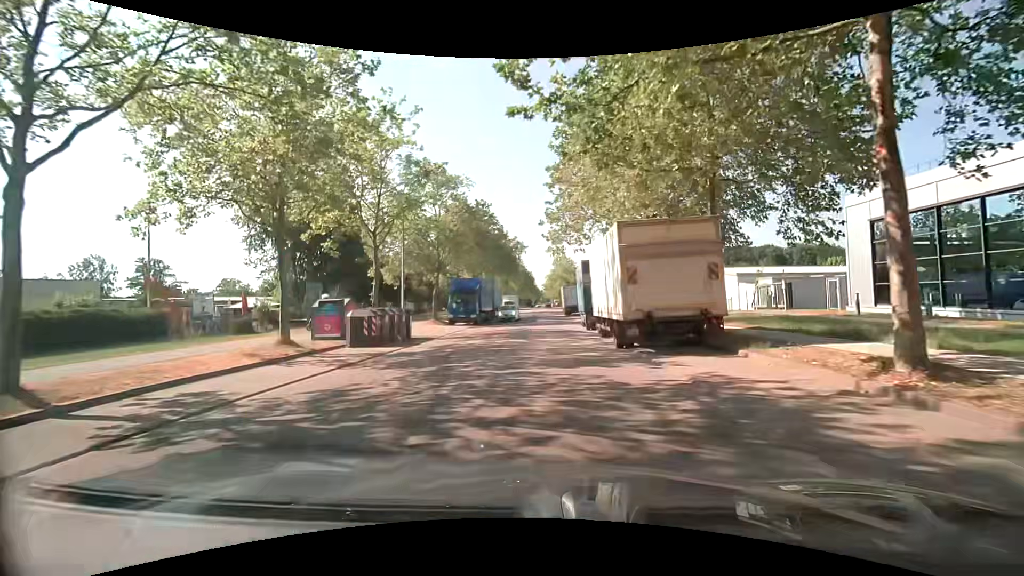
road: tertiary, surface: asphalt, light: Day
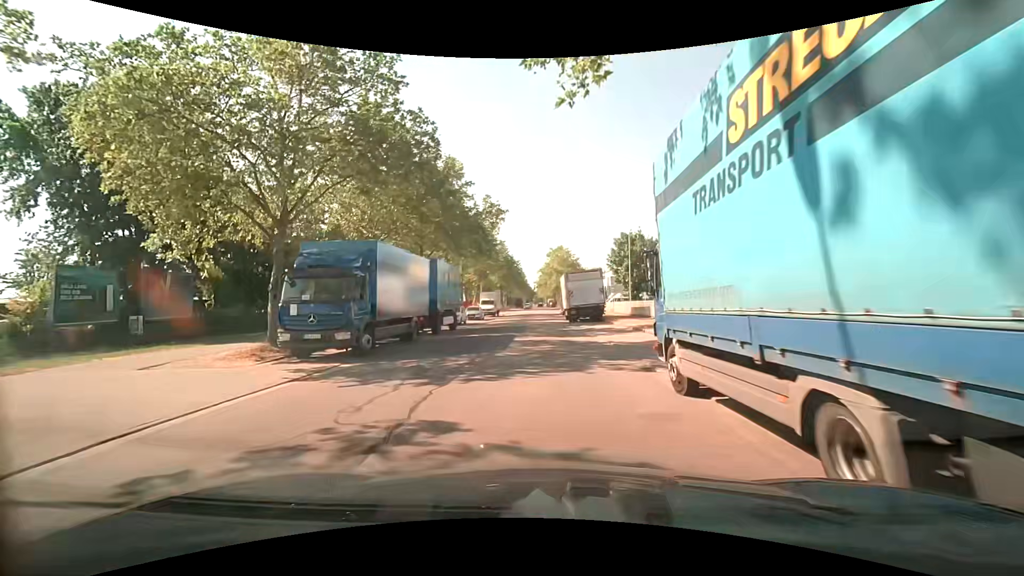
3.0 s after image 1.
(+0.1, +22.8) m; 0°
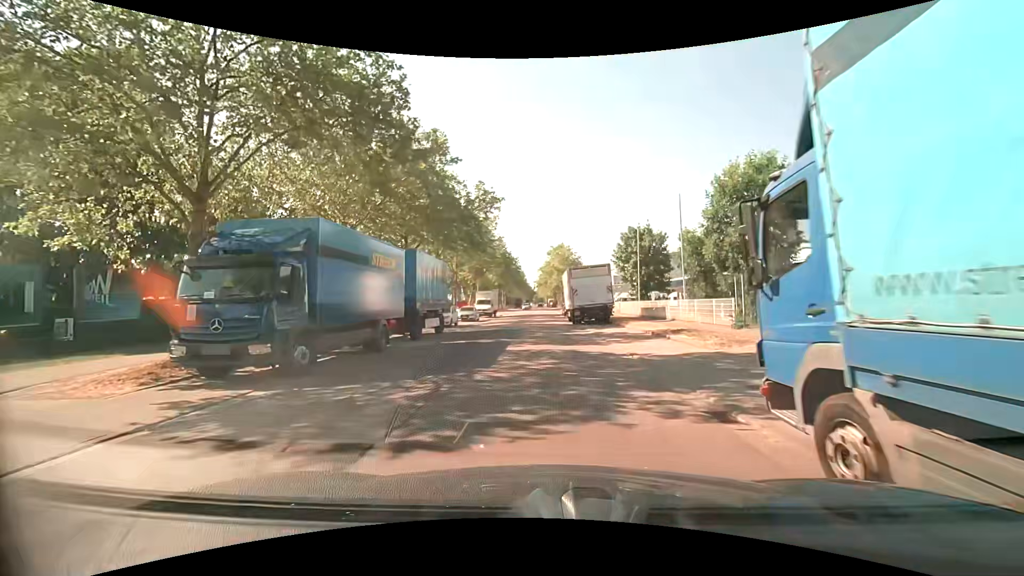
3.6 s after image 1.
(0.0, +4.1) m; +1°
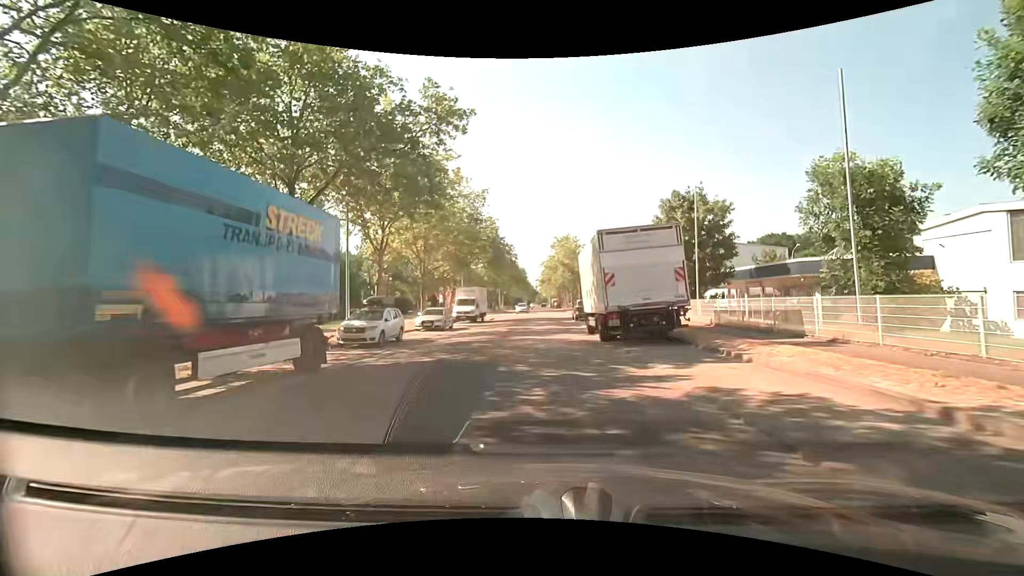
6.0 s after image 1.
(-0.1, +15.2) m; -1°
